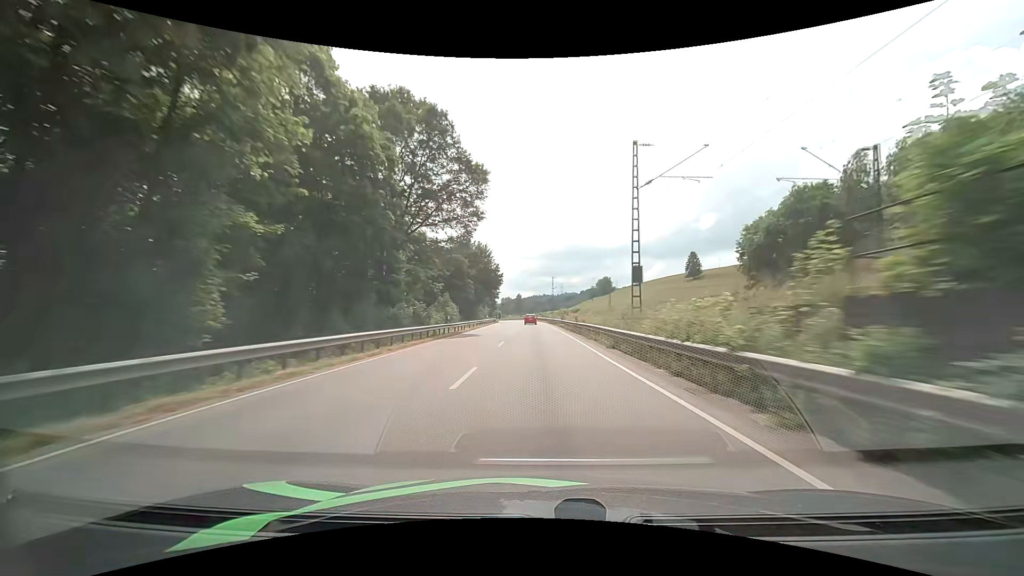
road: primary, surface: asphalt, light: Day
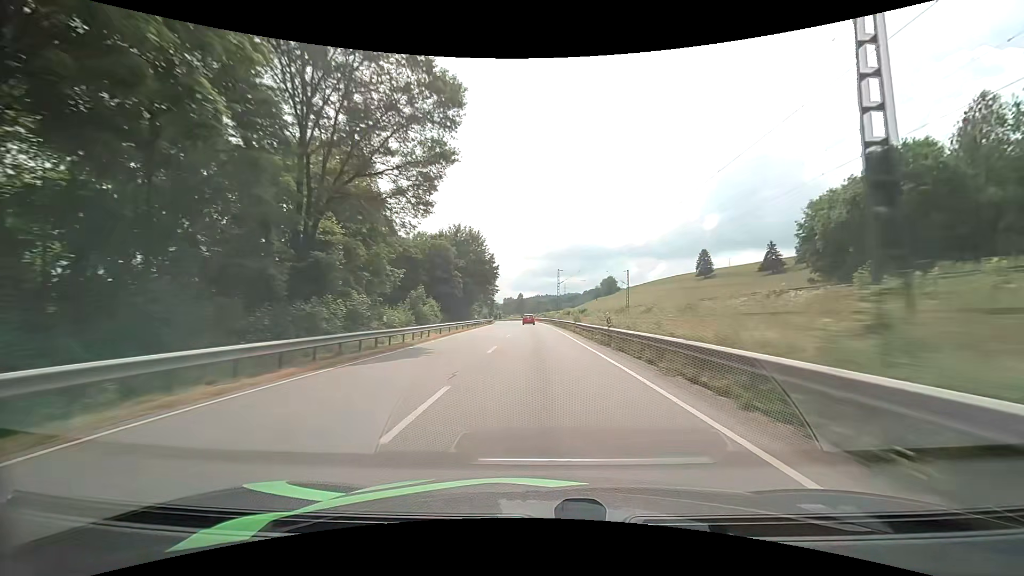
(-0.1, +16.1) m; 0°
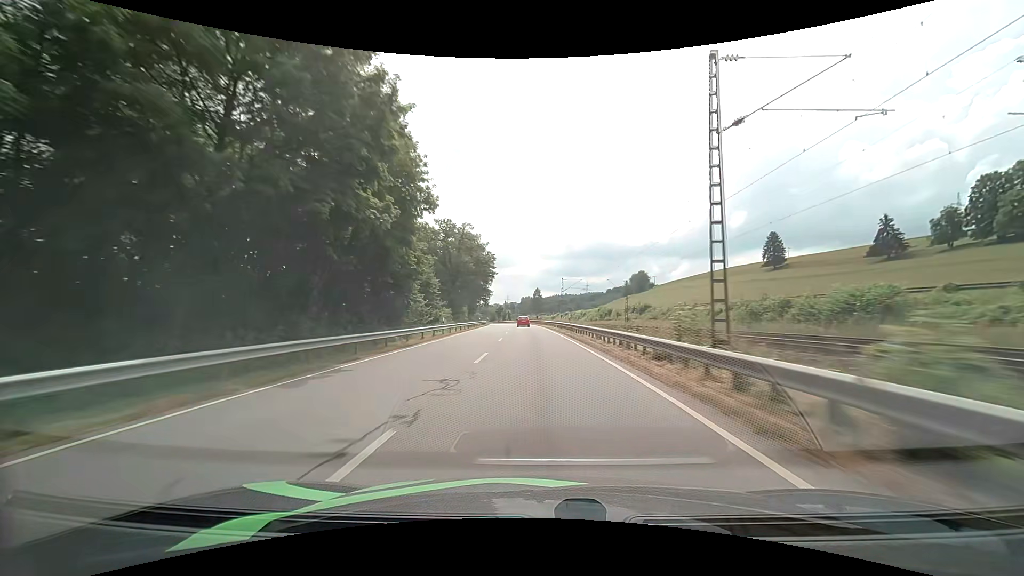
(-0.9, +64.8) m; -2°
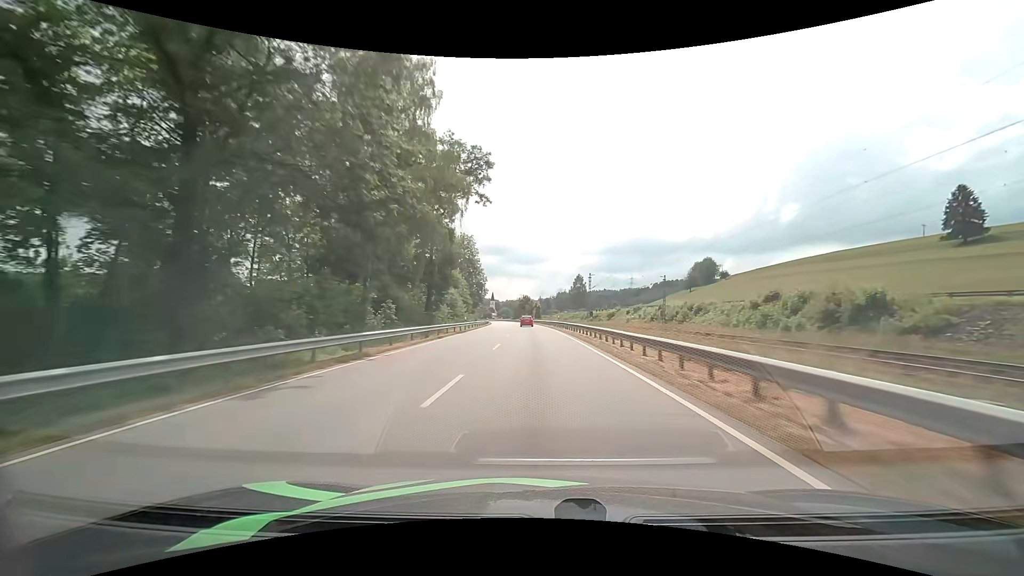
(-2.9, +80.4) m; -4°
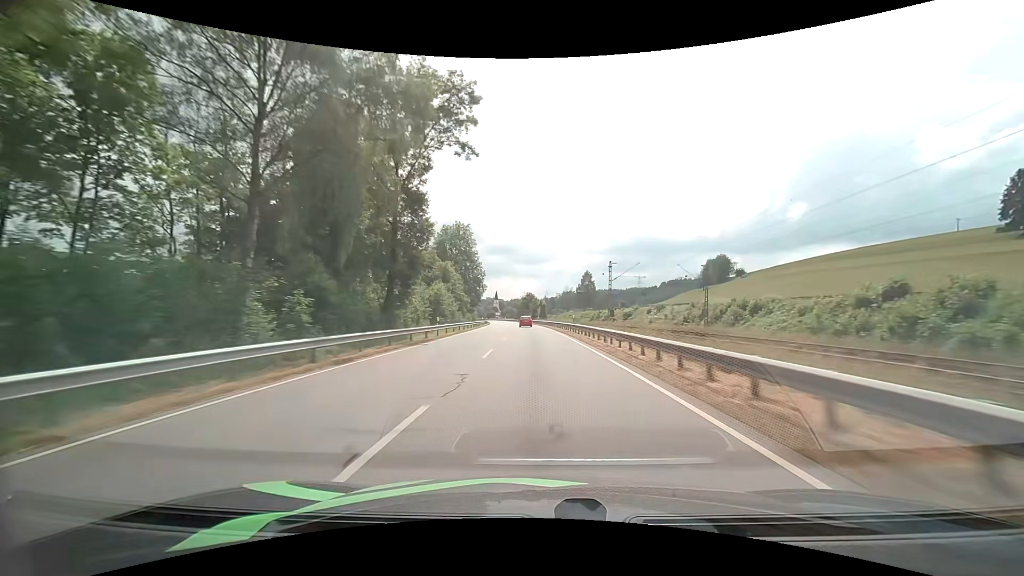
(-0.1, +16.0) m; -1°
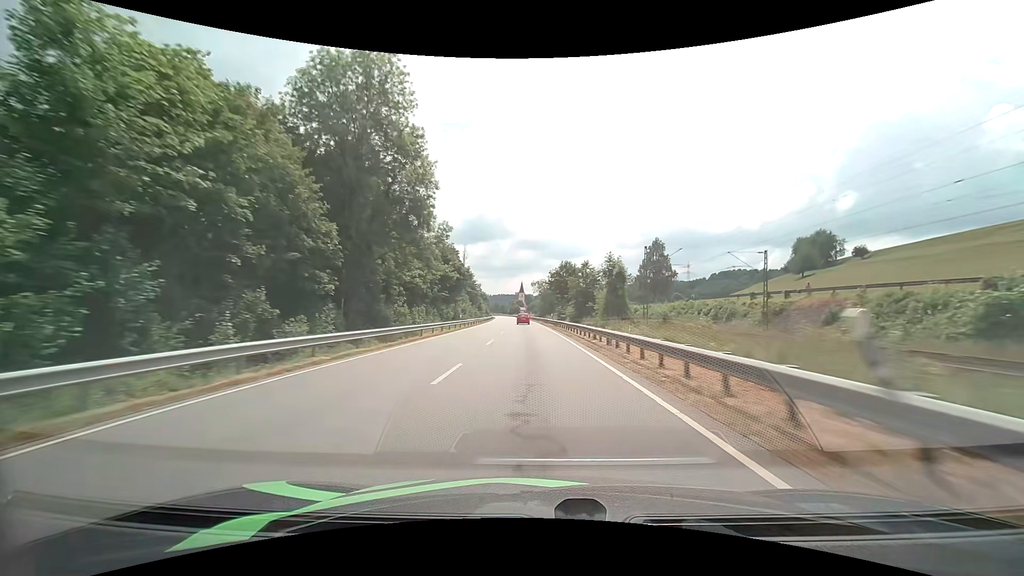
(-2.5, +79.8) m; -3°
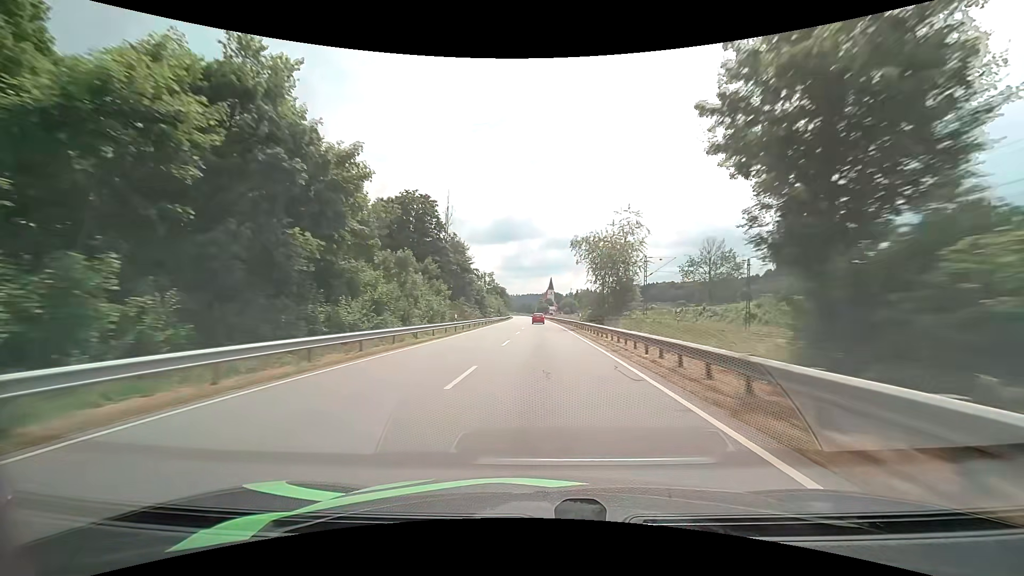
(-1.9, +61.8) m; -4°
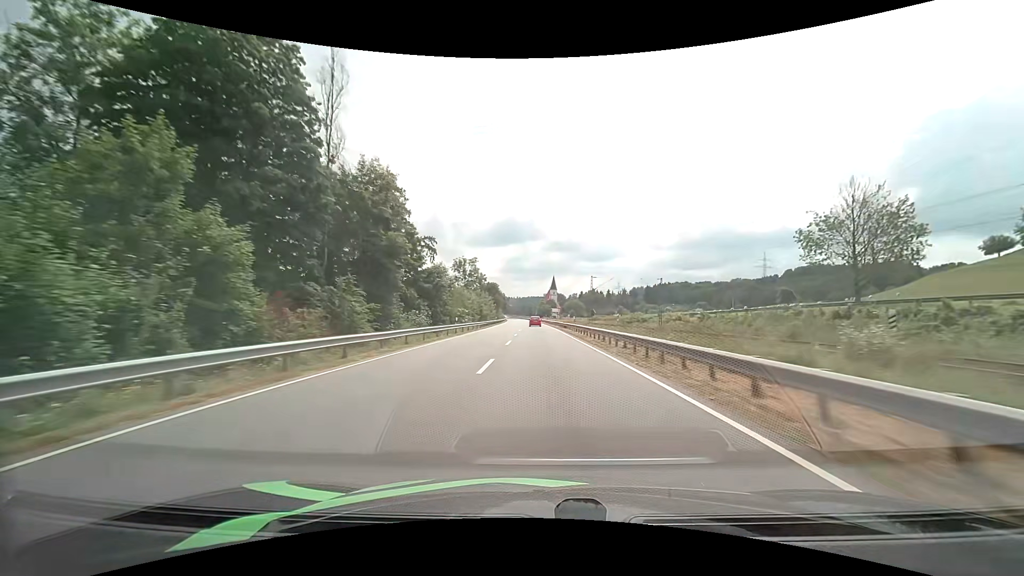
(-0.1, +45.7) m; 0°
(0, +10) (0, +20) (0, +30) (0, +40) (0, +50) (0, +60) (-1, +70) (-1, +80) (-1, +90) (-1, +100) m
